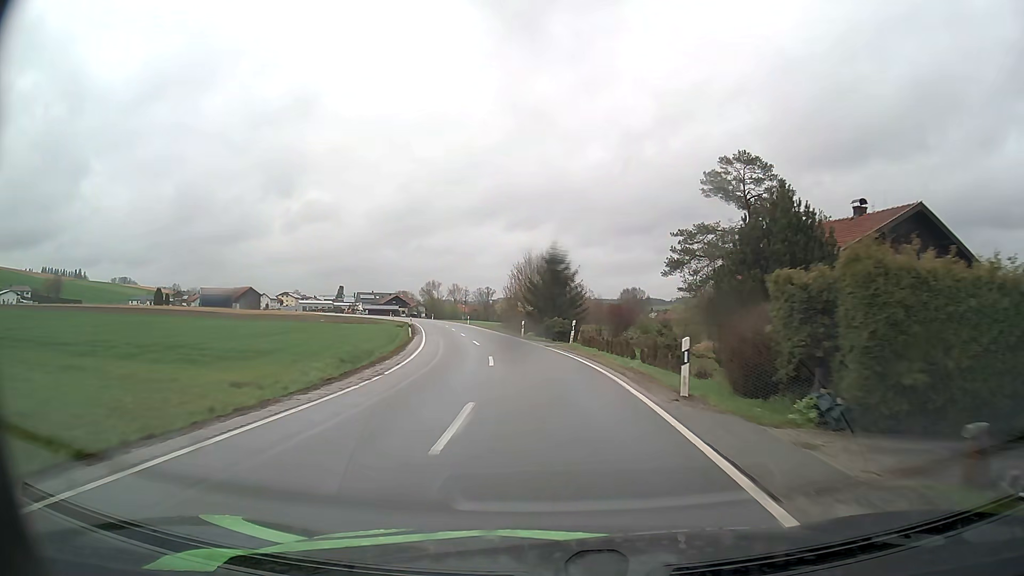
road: secondary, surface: asphalt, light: Day
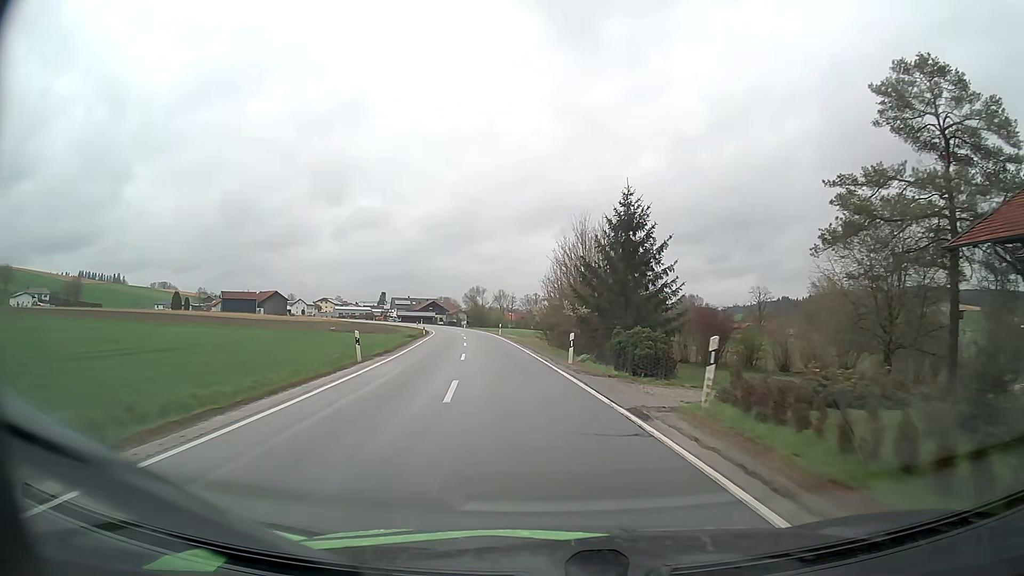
(-0.6, +20.1) m; -4°
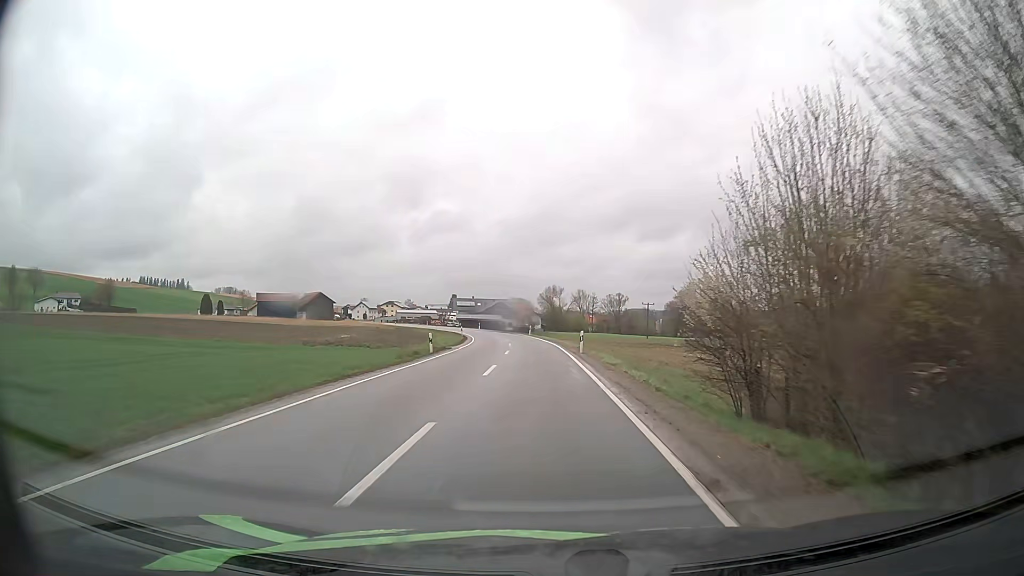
(-2.2, +30.2) m; -7°
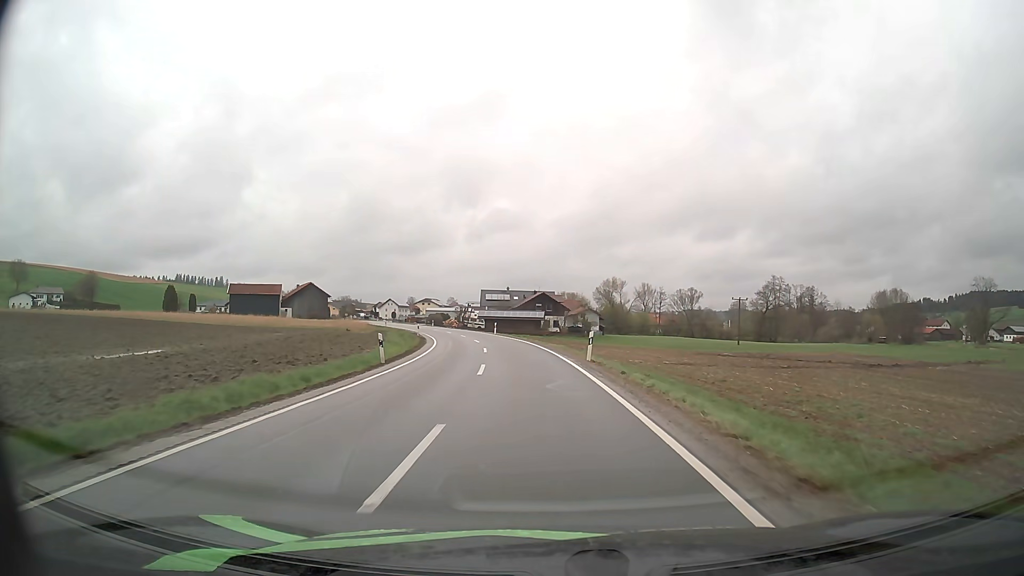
(-1.4, +47.8) m; -4°
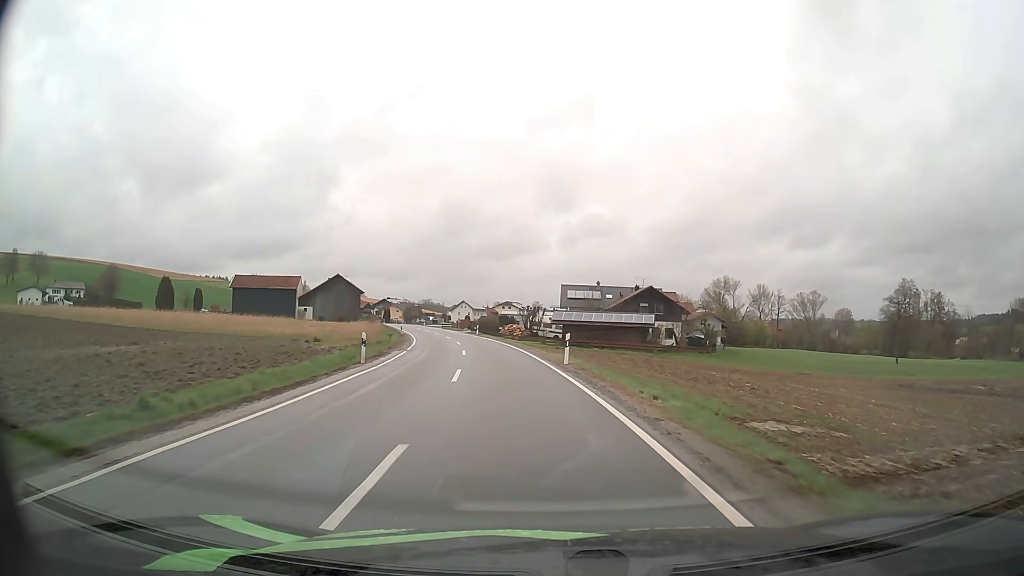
(-2.2, +37.9) m; -7°
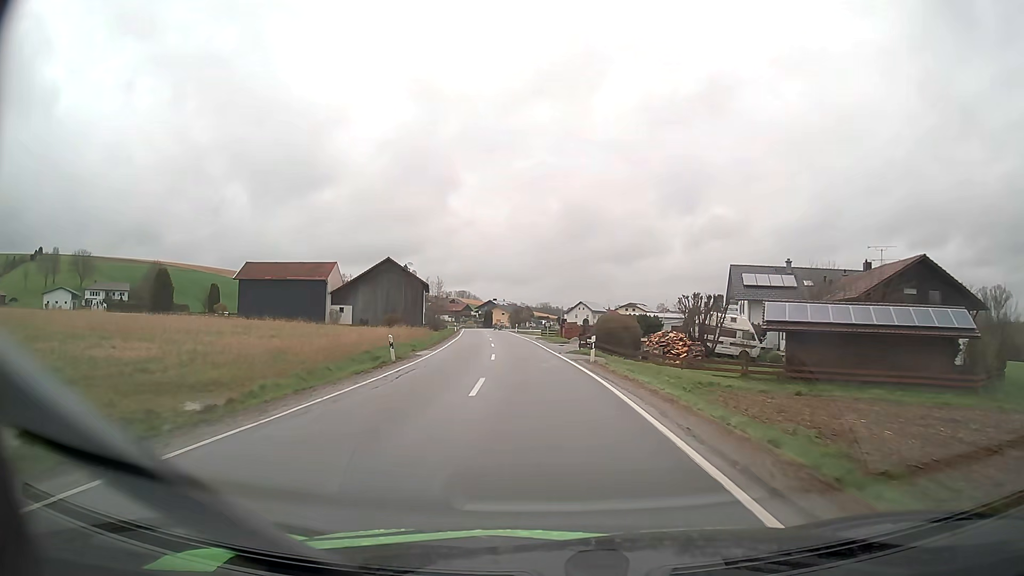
(-3.7, +39.1) m; -10°
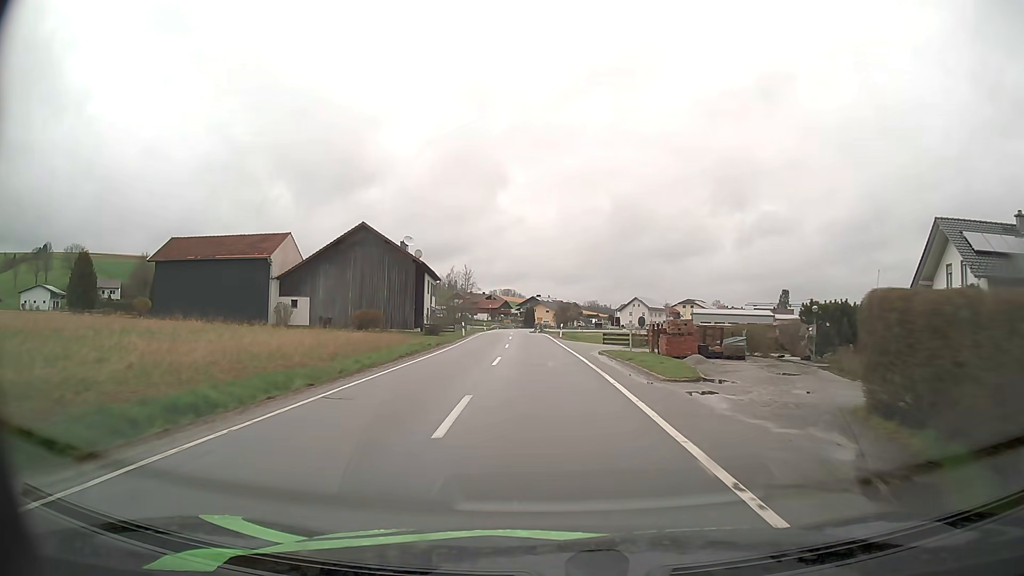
(-1.1, +29.2) m; -4°
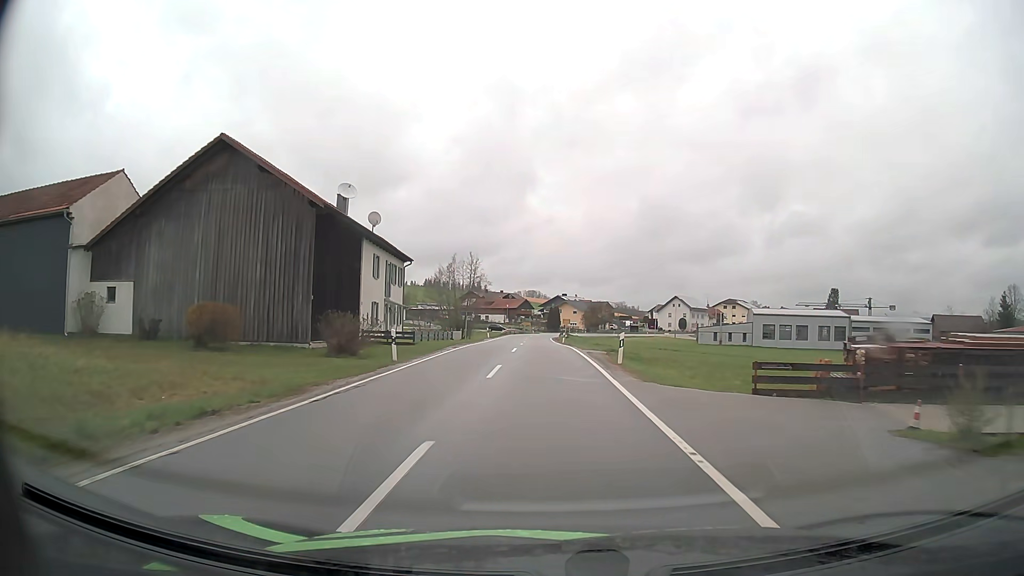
(-0.5, +27.8) m; -2°
(0, +10) (0, +20) (0, +30) (-1, +40) (-1, +50) (-1, +60) (-1, +70) (-1, +80) (-1, +90) (0, +100) m
